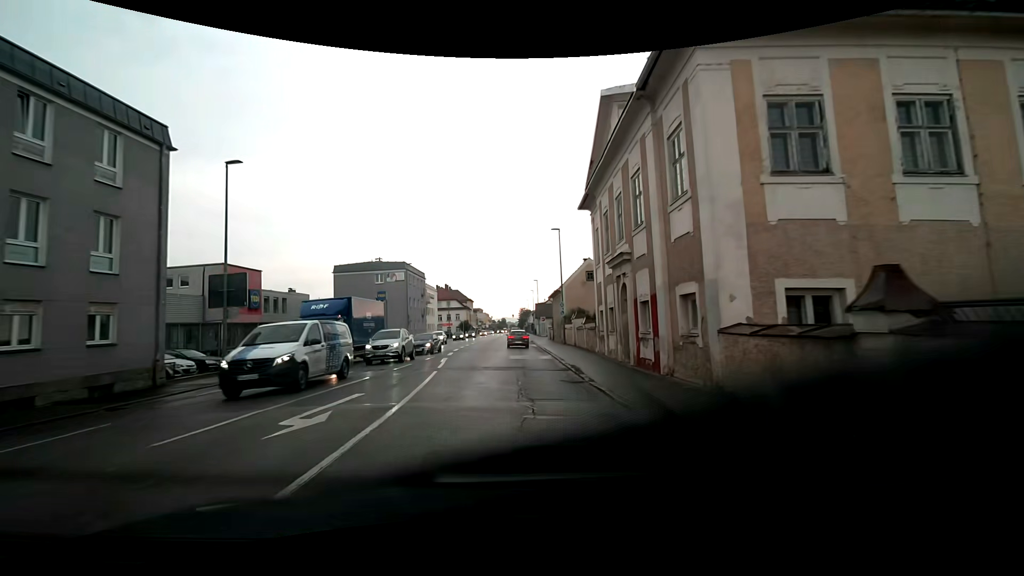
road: tertiary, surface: asphalt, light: Day
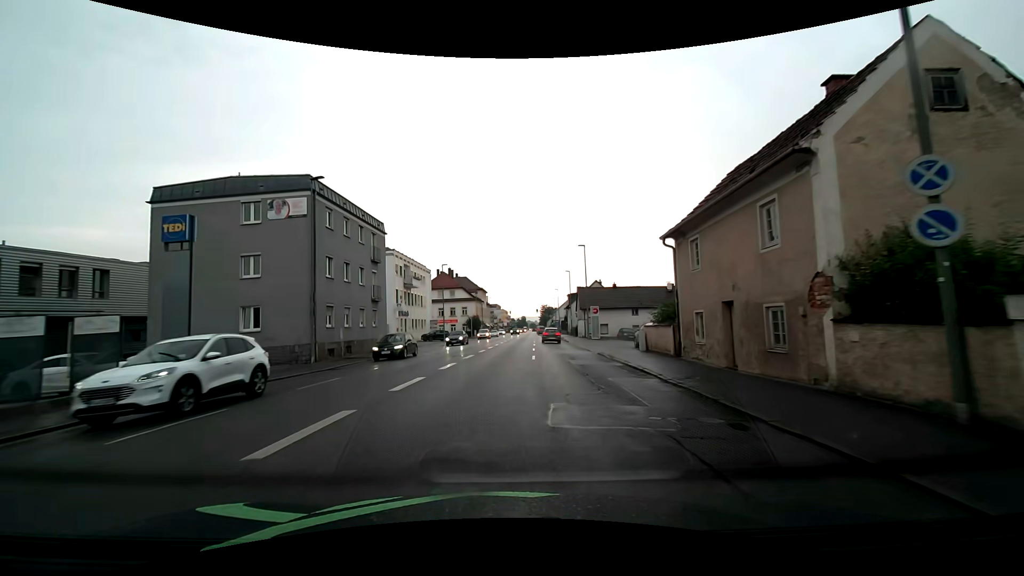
(-0.6, +36.4) m; -2°
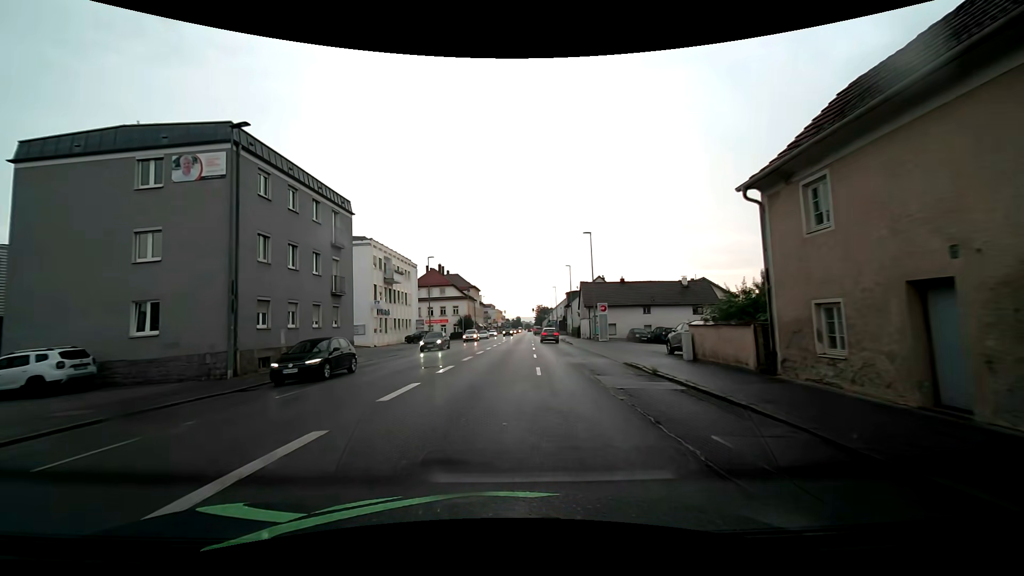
(0.0, +7.5) m; +1°
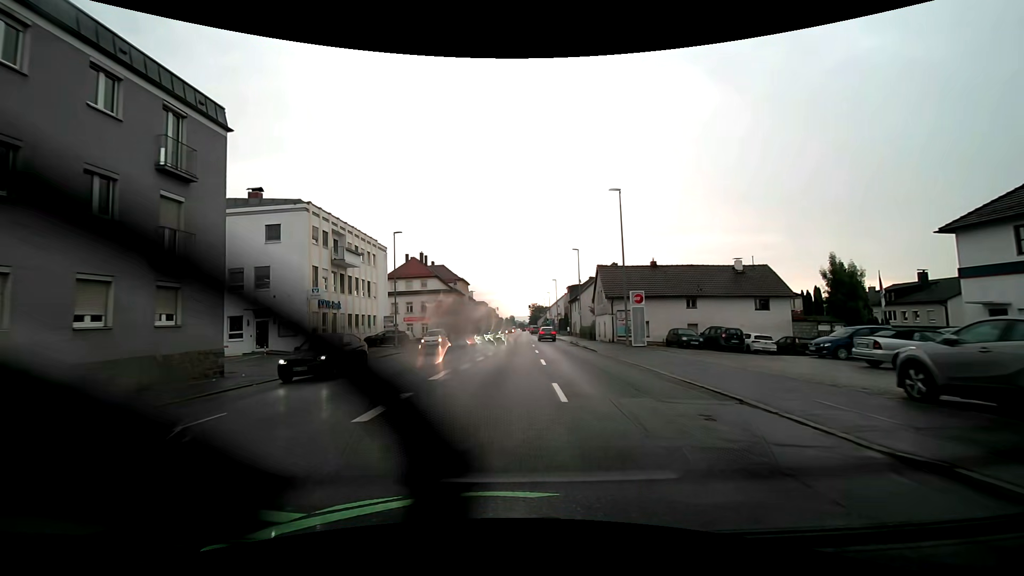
(+0.1, +14.5) m; +1°
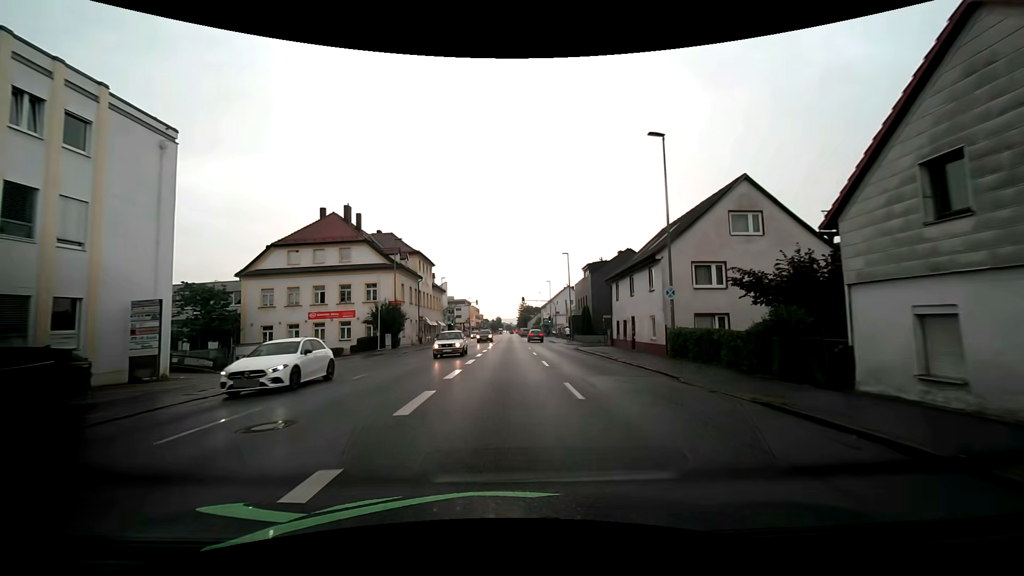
(0.0, +35.6) m; +1°
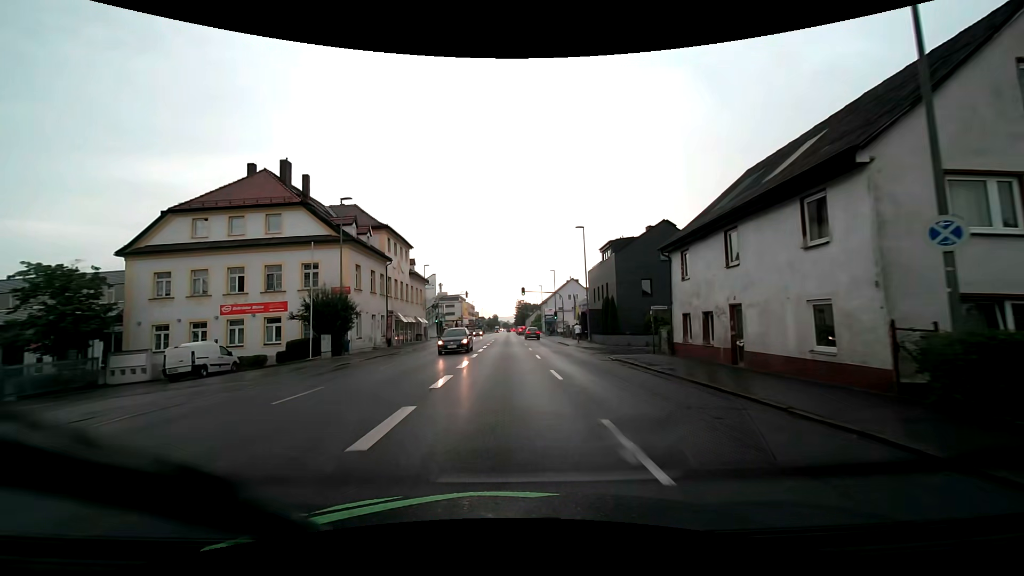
(+0.1, +14.3) m; +1°
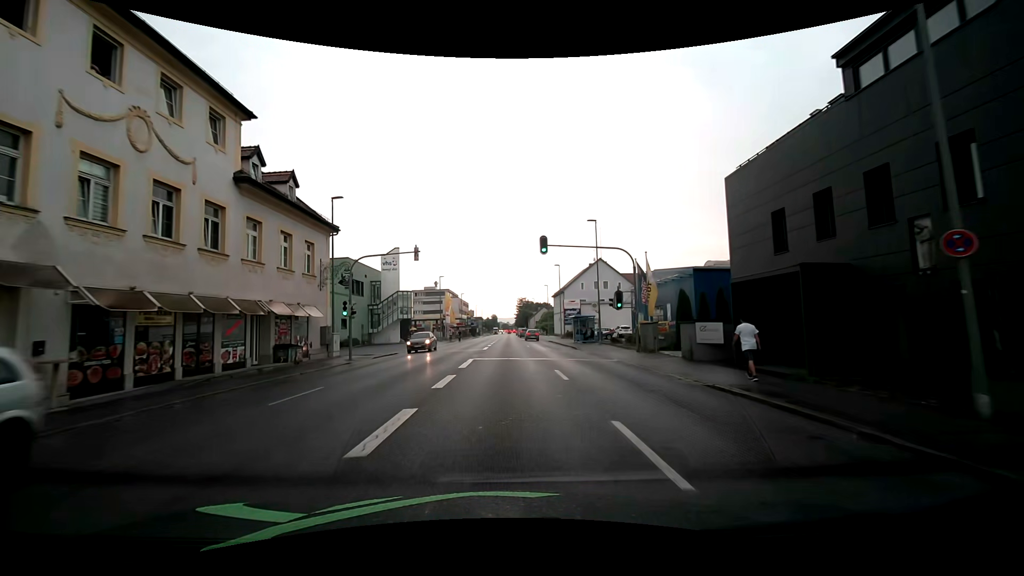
(0.0, +36.3) m; 0°
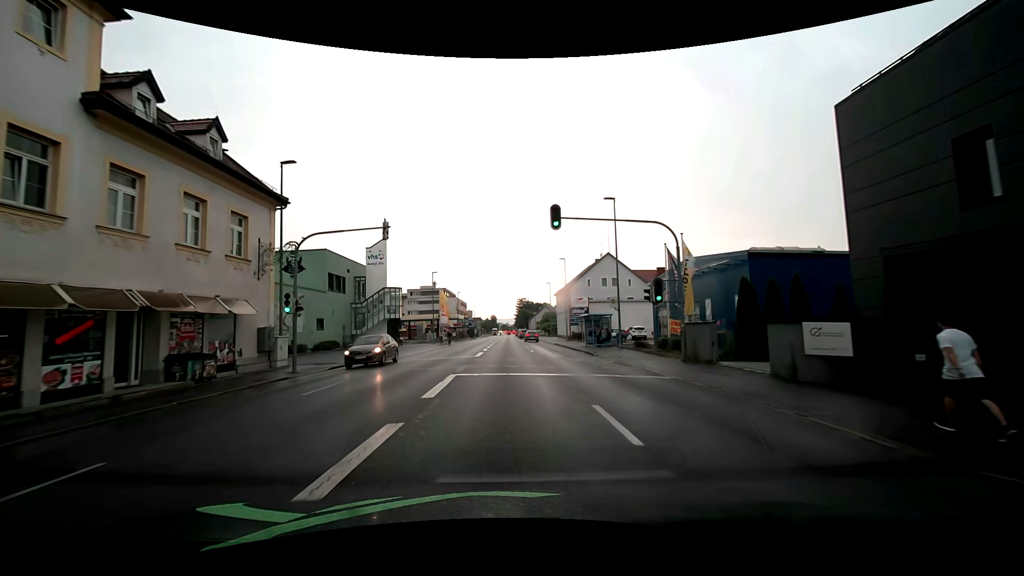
(0.0, +7.3) m; 0°
